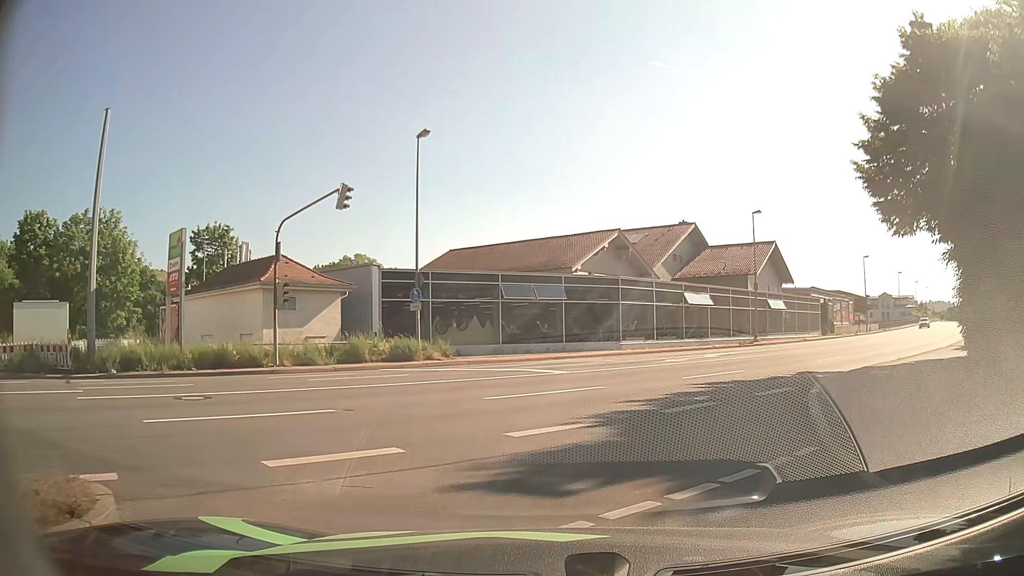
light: Day
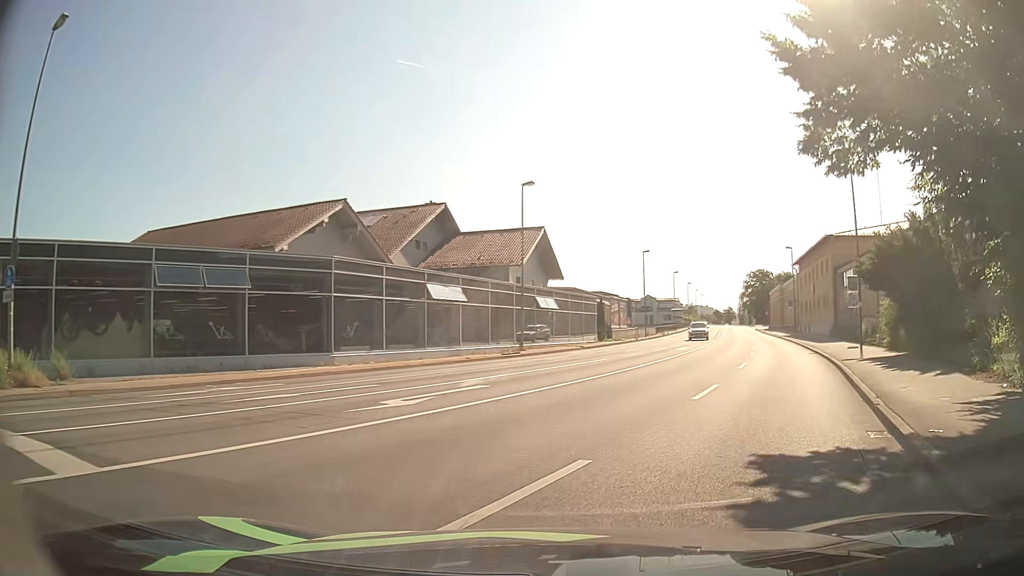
(+1.9, +12.7) m; +21°
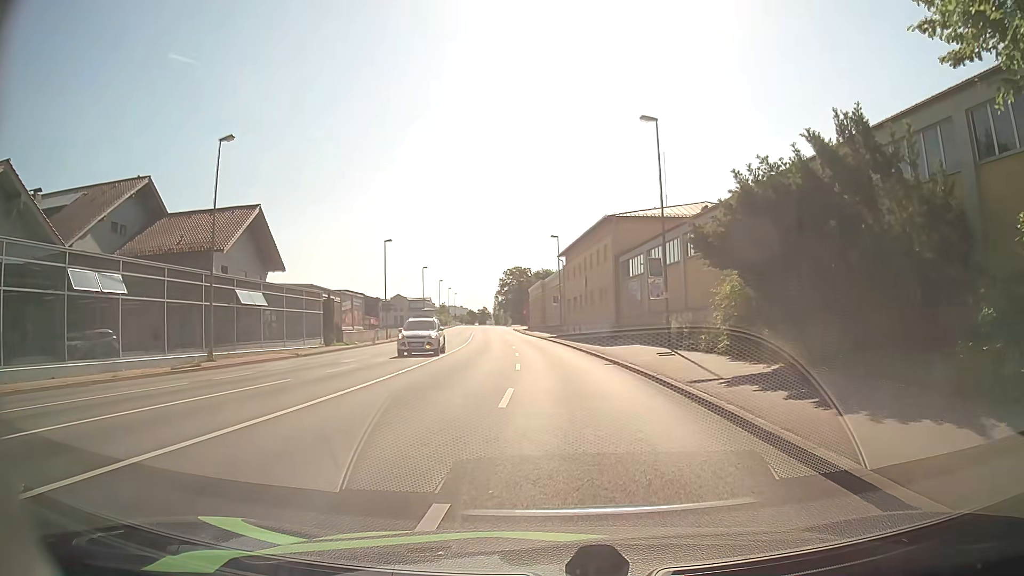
(+2.3, +10.5) m; +21°
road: primary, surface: asphalt
(0, +10) (0, +20) (0, +30) (0, +40) (-1, +50) (-2, +60) (-3, +70) (-4, +80) (-5, +90) (-6, +100) m
